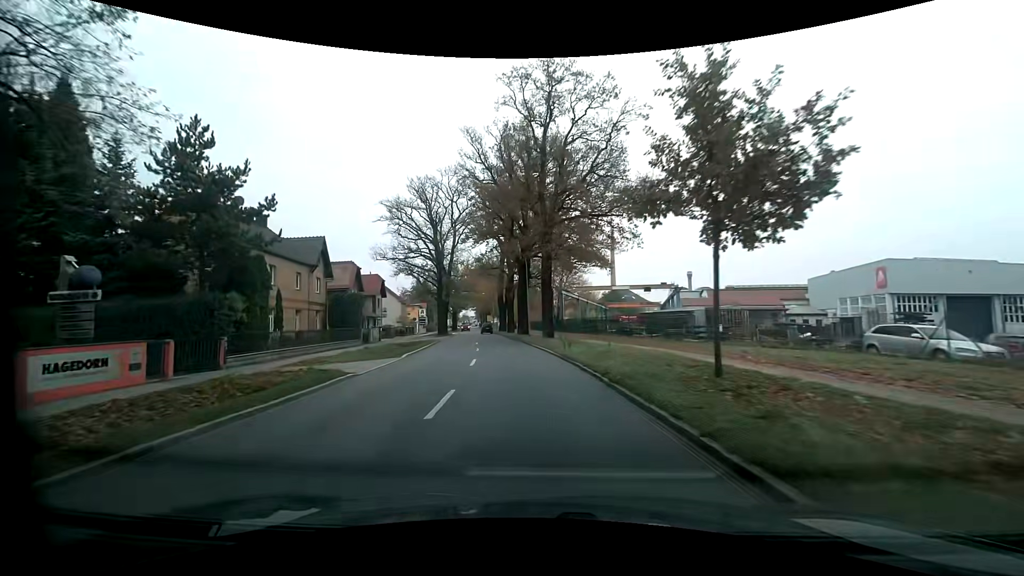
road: primary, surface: asphalt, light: Day
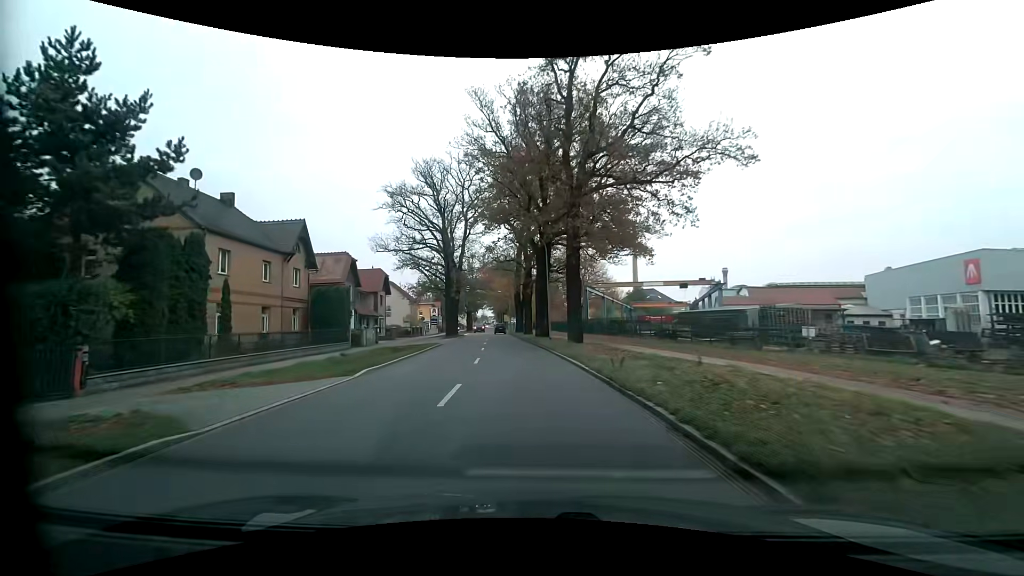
(-0.2, +8.1) m; -3°
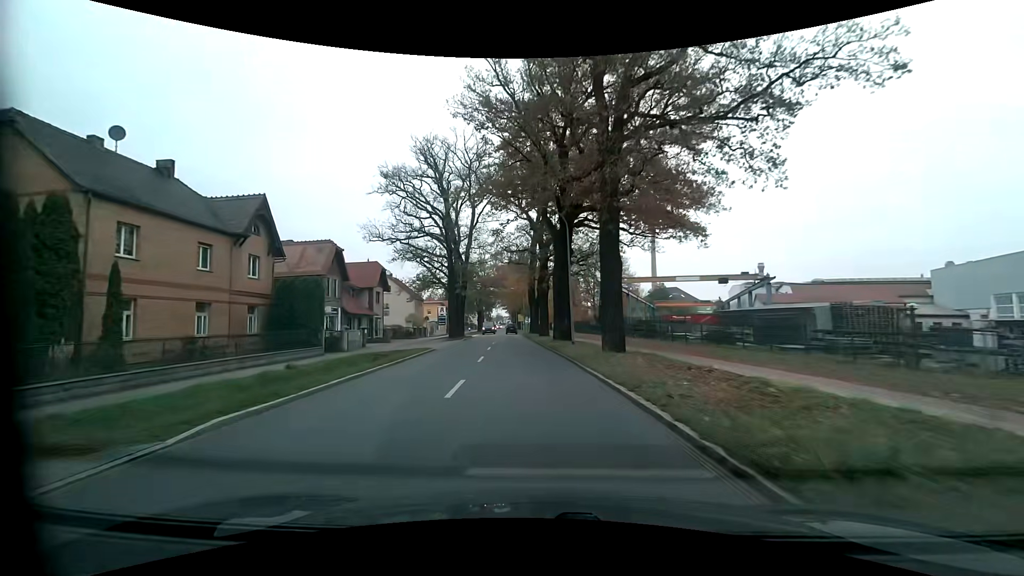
(-0.1, +8.1) m; -2°
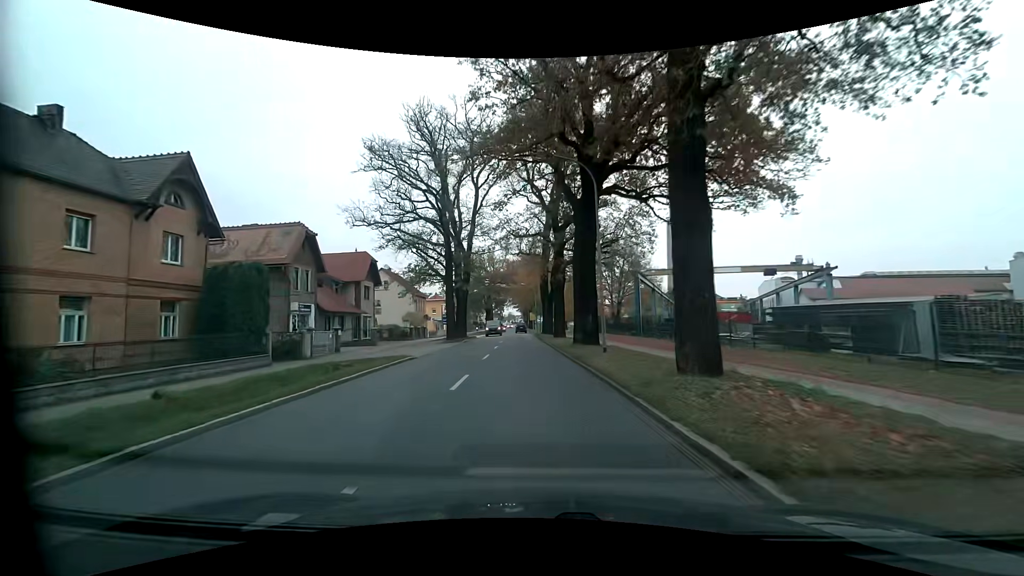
(-0.1, +8.1) m; -1°
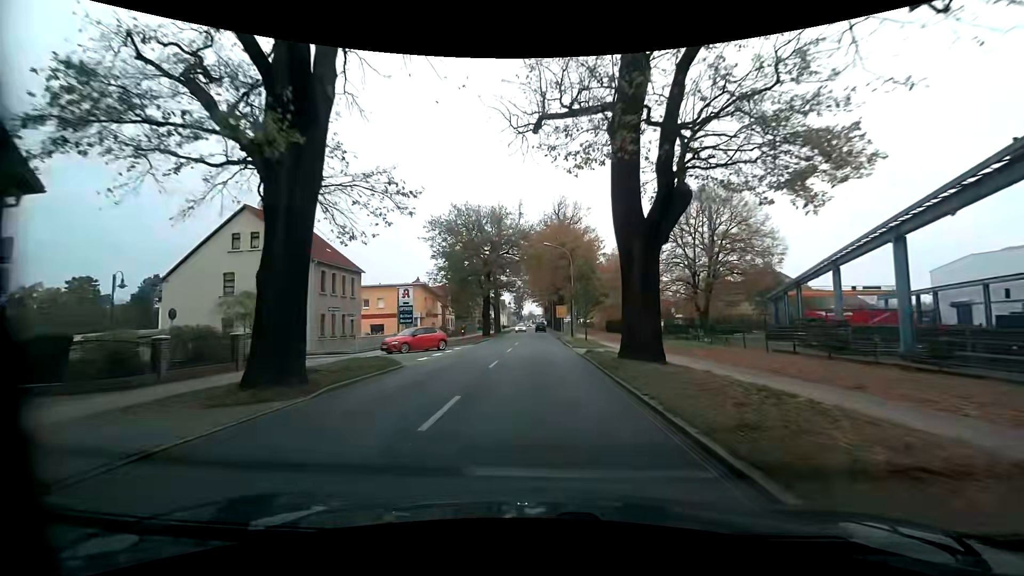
(-1.3, +40.0) m; -3°
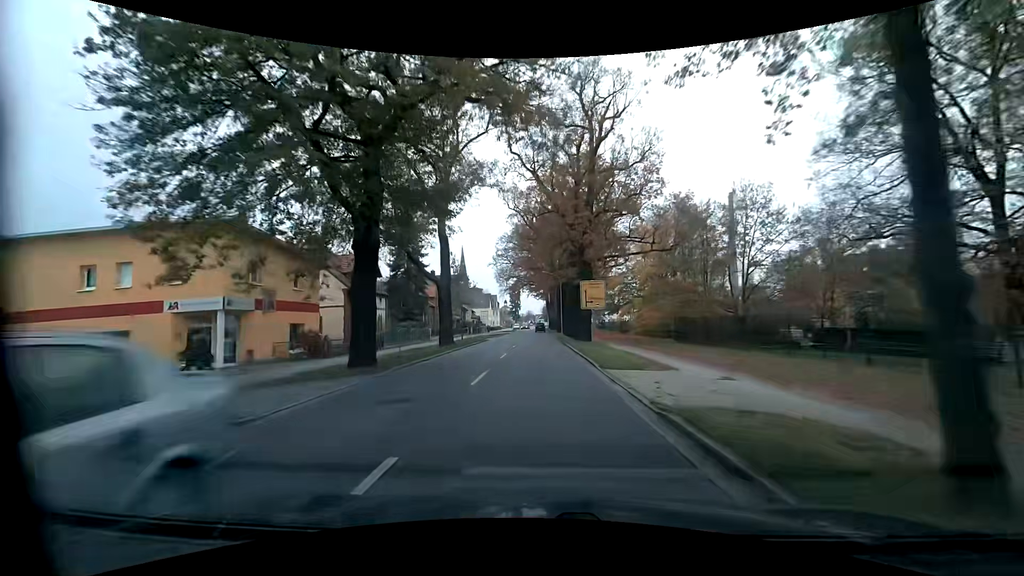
(+0.3, +40.4) m; 0°
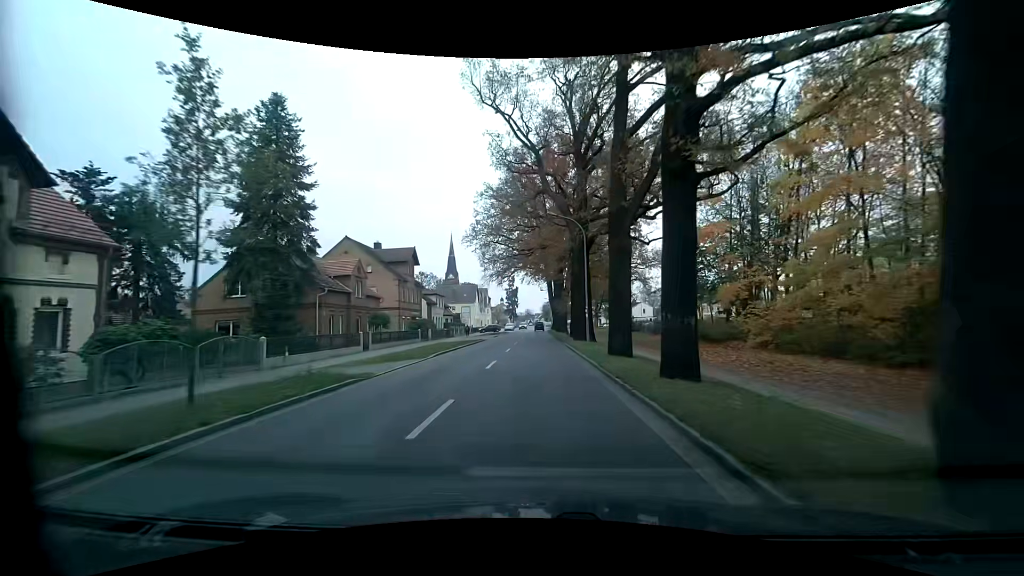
(+0.2, +32.3) m; +1°
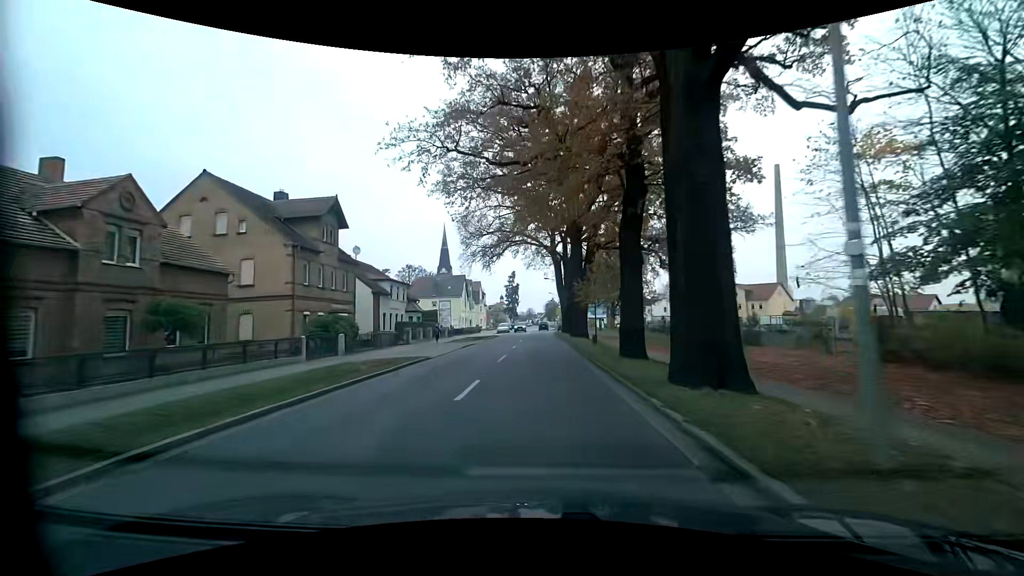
(-0.3, +24.2) m; -1°
(0, +10) (0, +20) (0, +30) (0, +40) (0, +50) (0, +60) (0, +70) (0, +80) (0, +90) (+1, +100) m
